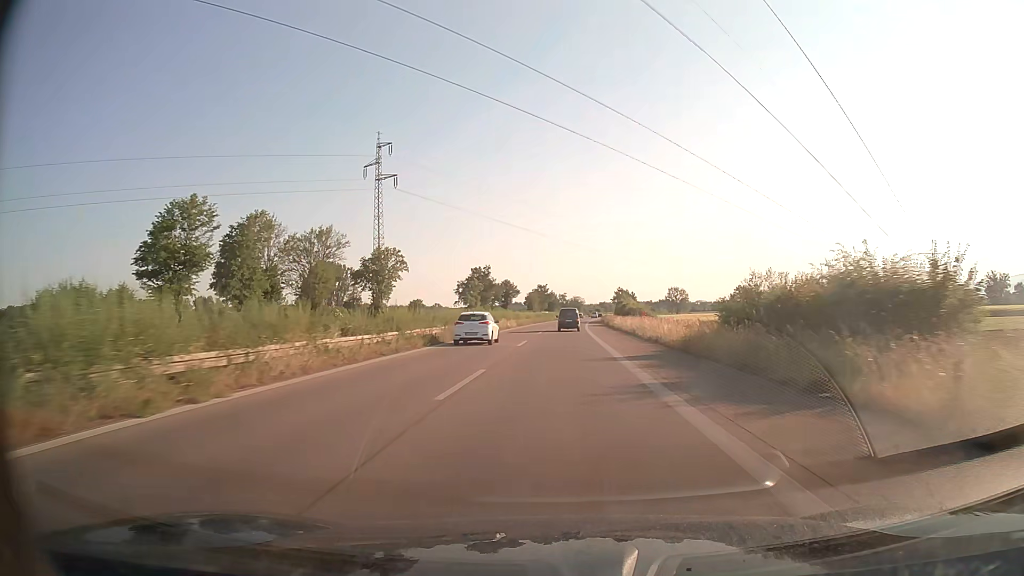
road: trunk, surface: asphalt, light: Day
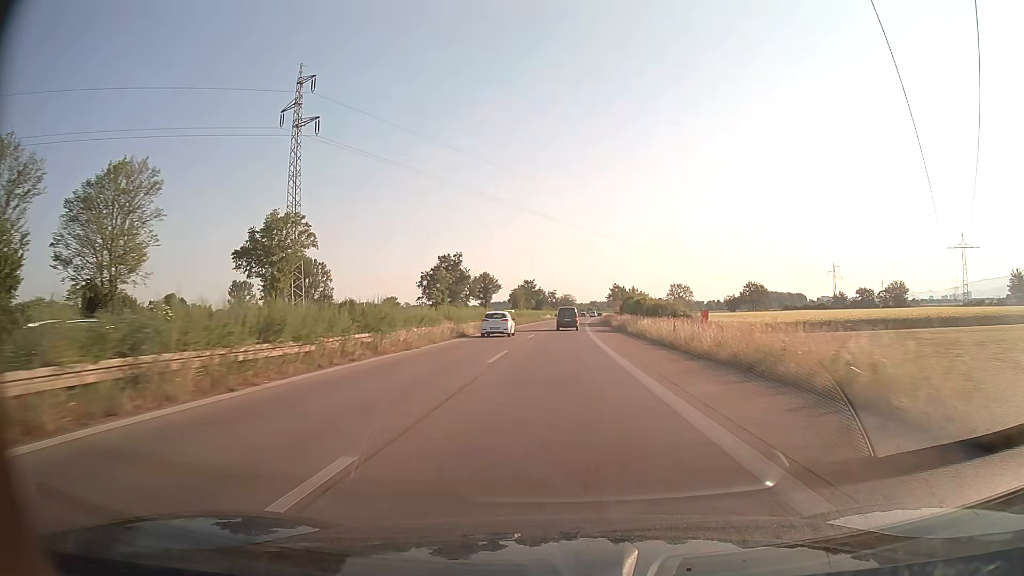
(+0.2, +28.5) m; +1°
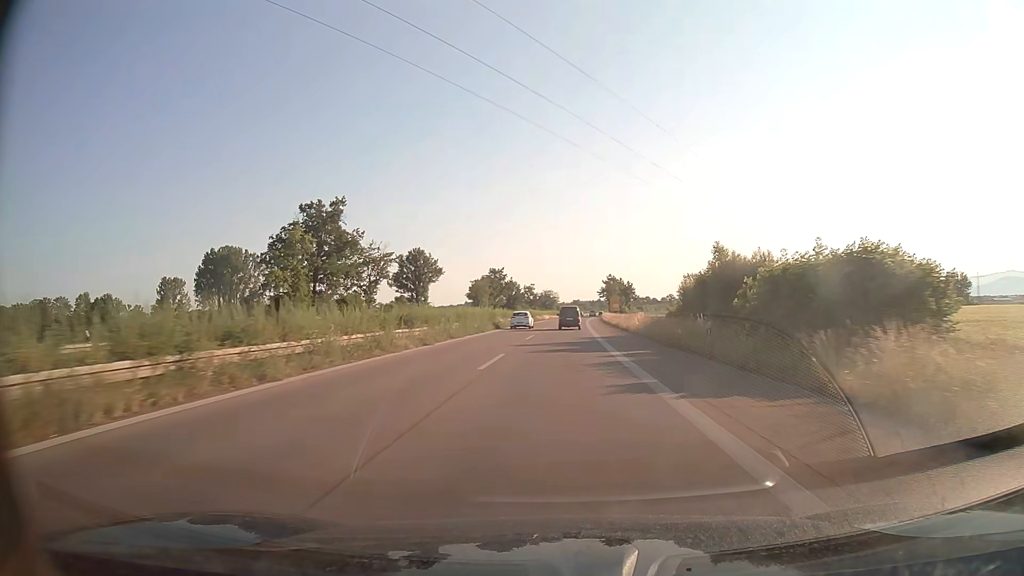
(+0.8, +56.6) m; +2°
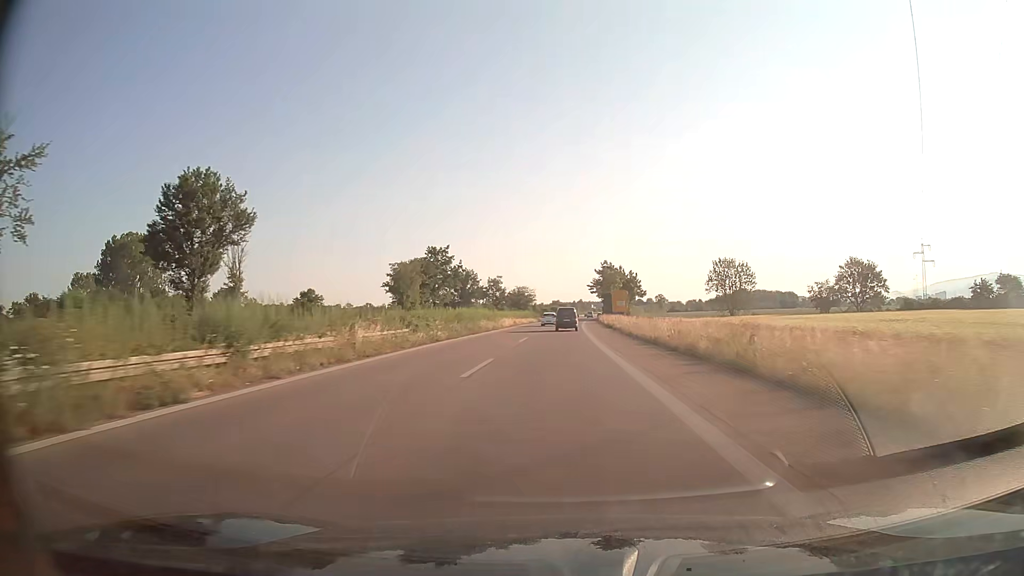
(+1.0, +56.2) m; +2°
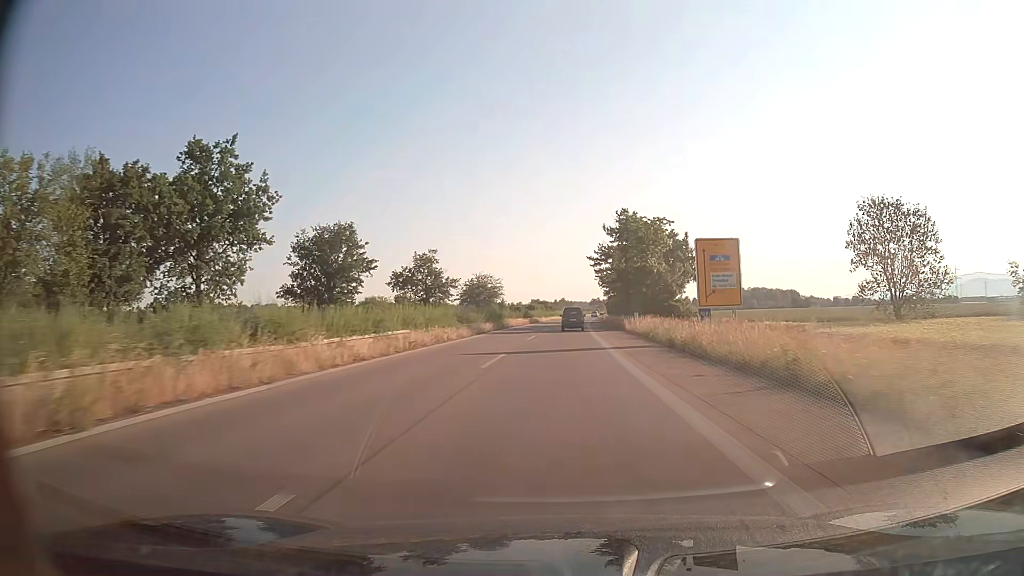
(+0.8, +69.7) m; +2°
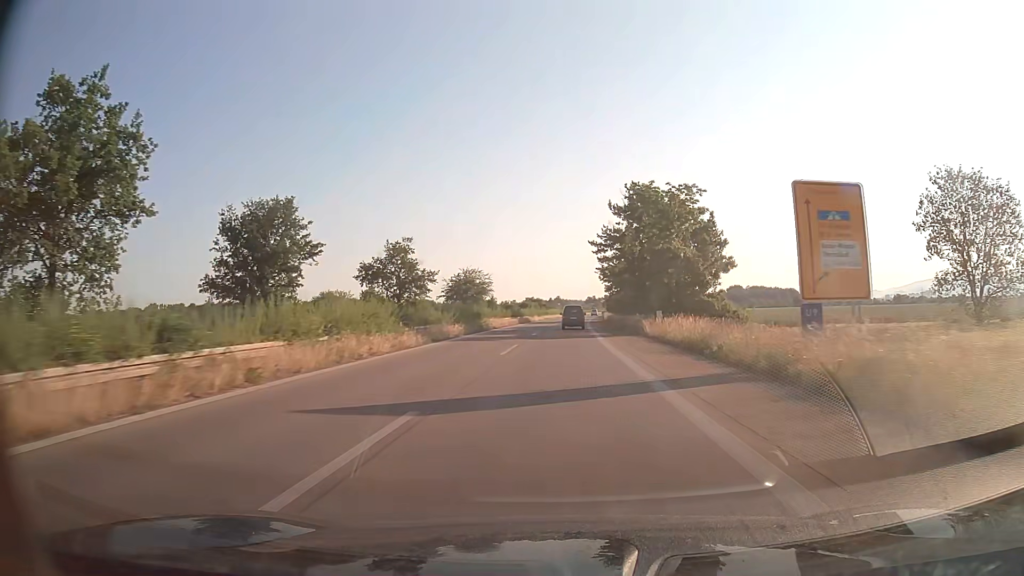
(0.0, +13.8) m; 0°
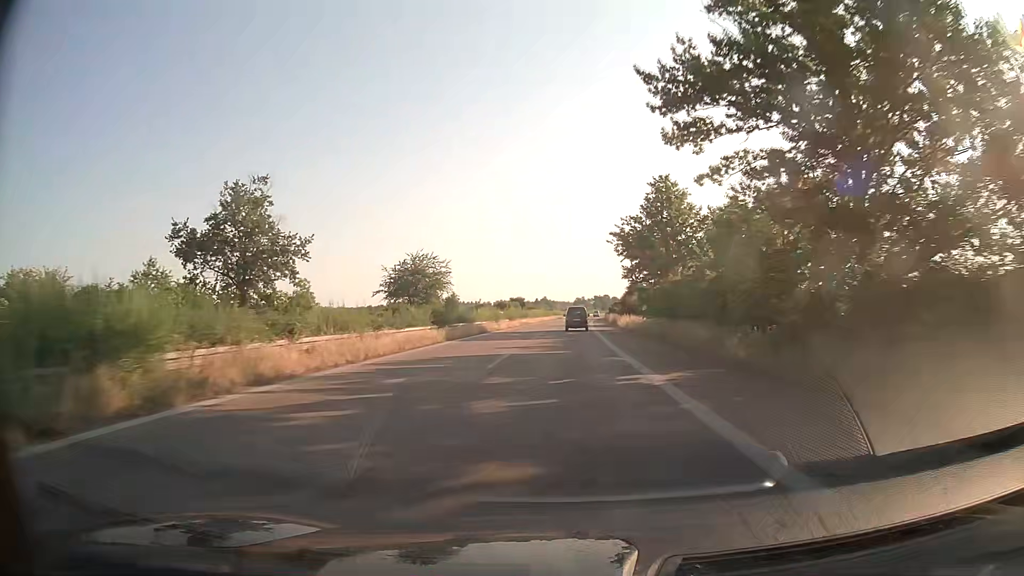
(+0.3, +41.2) m; +1°
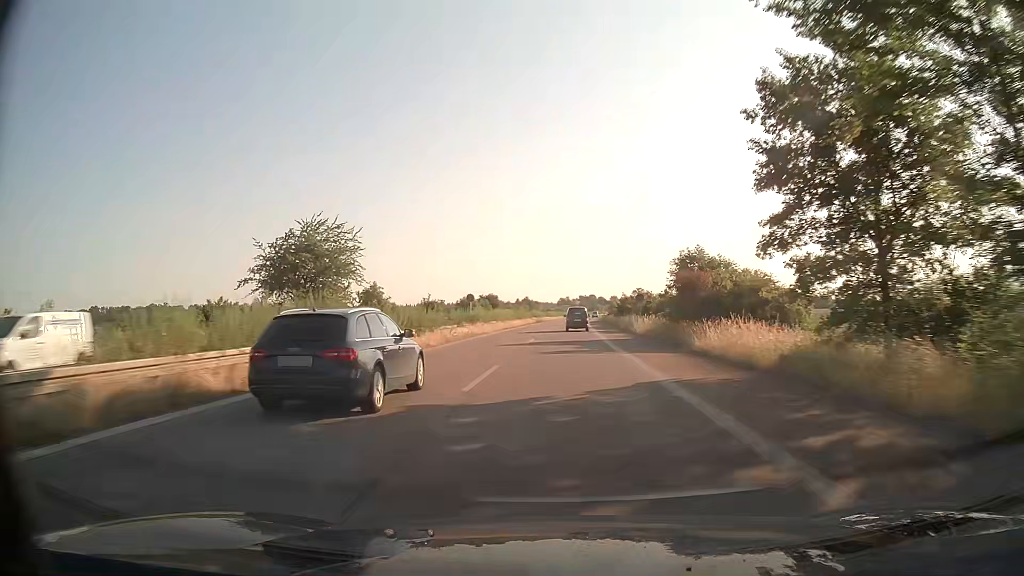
(+0.6, +40.8) m; +1°
(0, +10) (0, +20) (0, +30) (+1, +40) (+1, +50) (+1, +60) (+2, +70) (+2, +80) (+2, +90) (+3, +100) m
